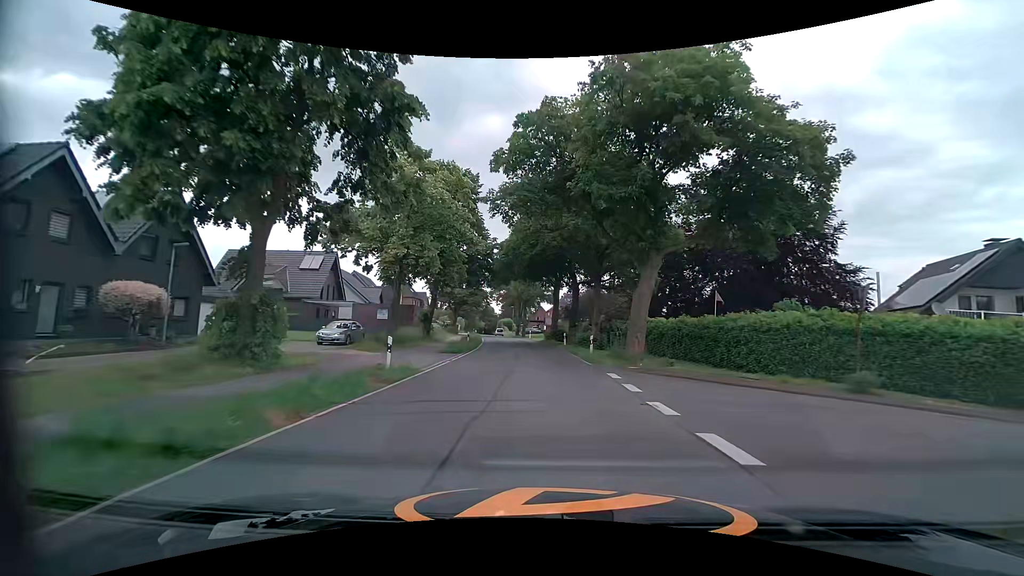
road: tertiary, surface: asphalt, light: Day
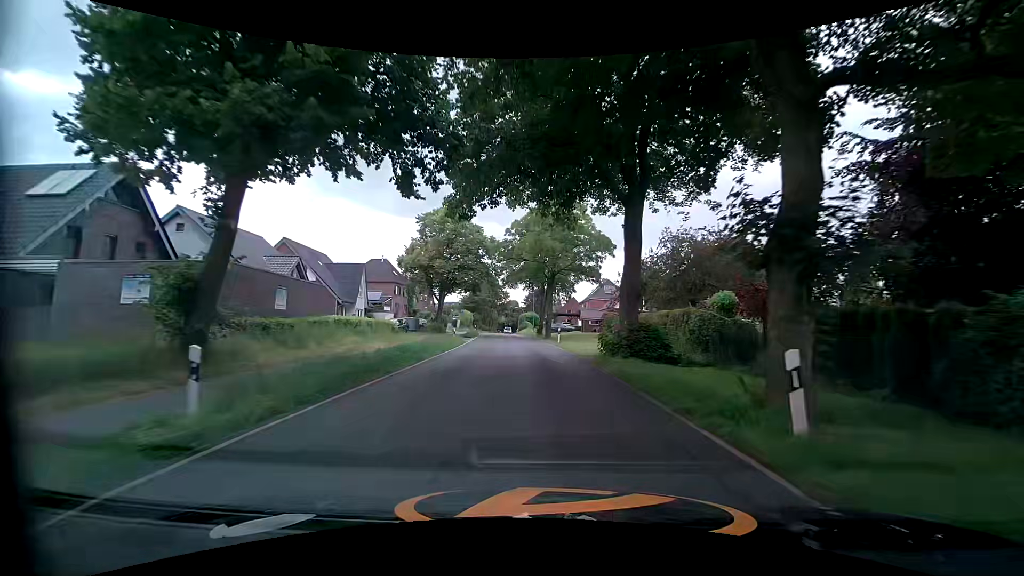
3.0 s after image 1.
(-0.8, +33.2) m; -4°
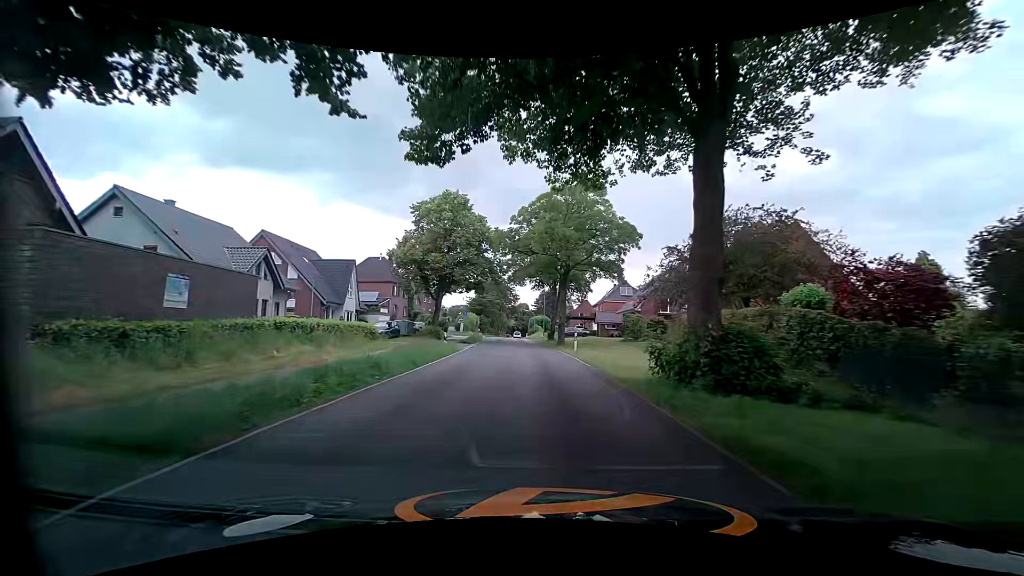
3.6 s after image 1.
(-0.1, +7.0) m; -1°
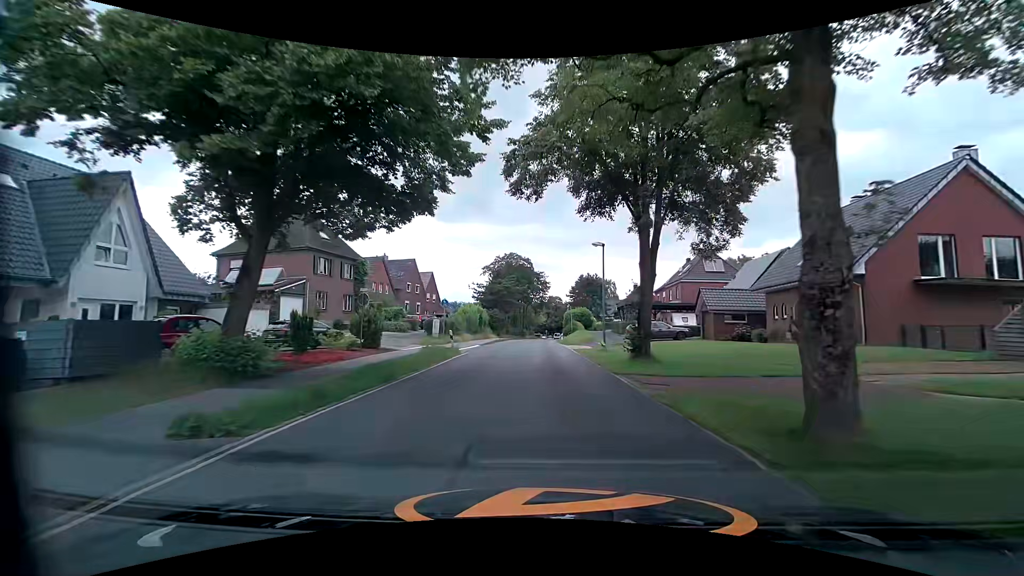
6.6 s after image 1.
(-1.3, +35.2) m; -4°
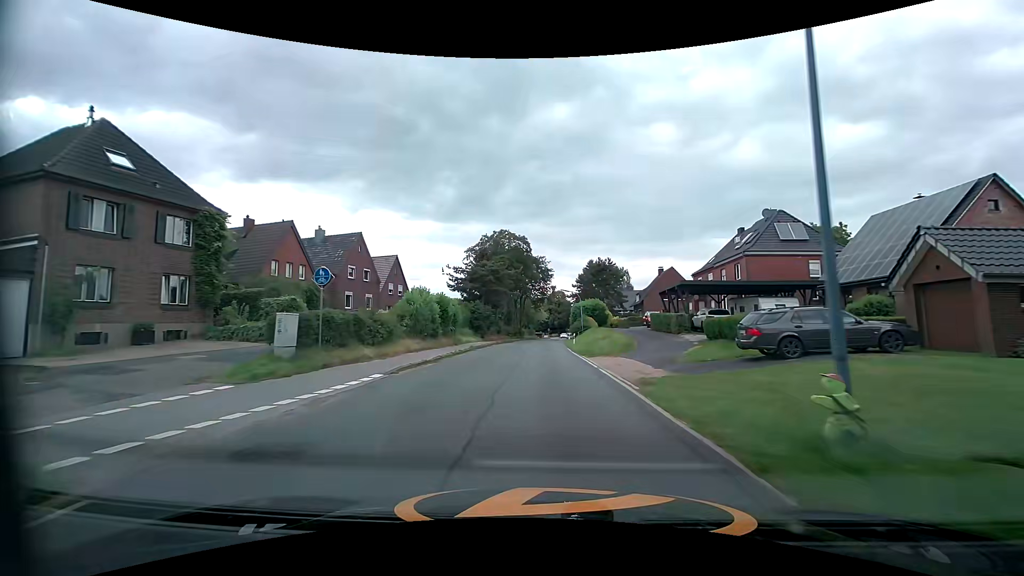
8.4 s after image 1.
(0.0, +21.6) m; 0°
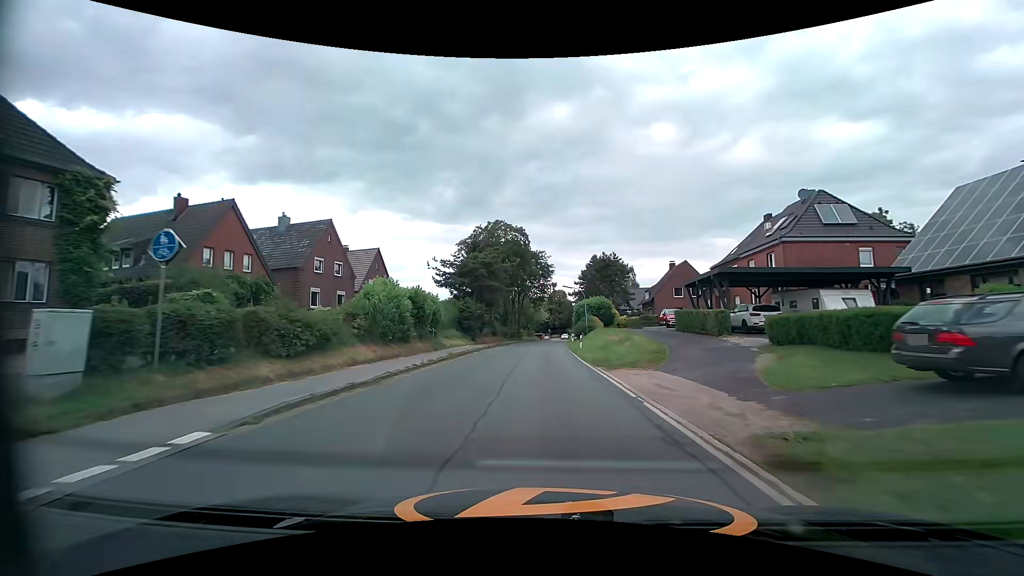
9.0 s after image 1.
(0.0, +7.3) m; +1°
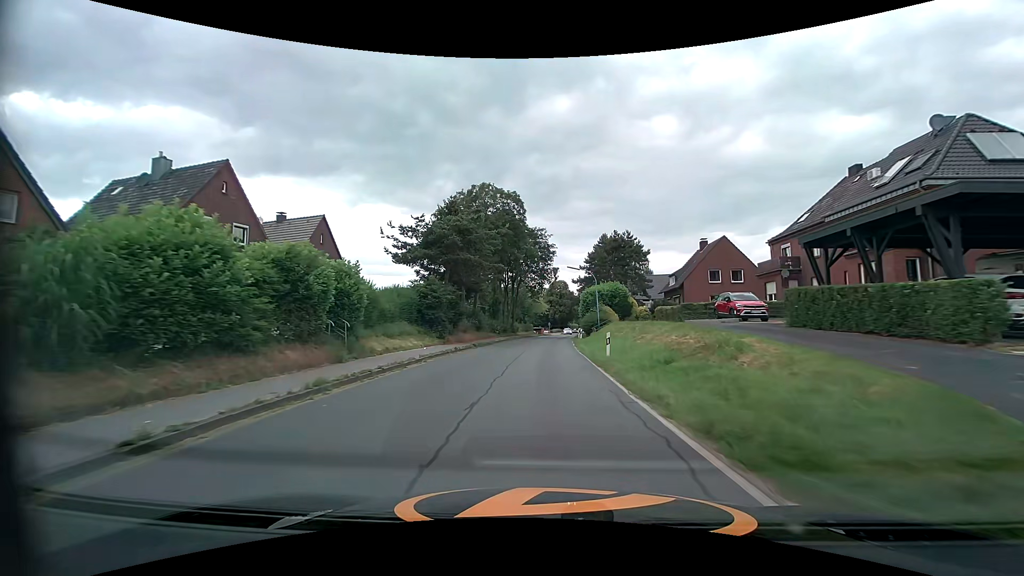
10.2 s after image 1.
(-0.1, +14.6) m; 0°
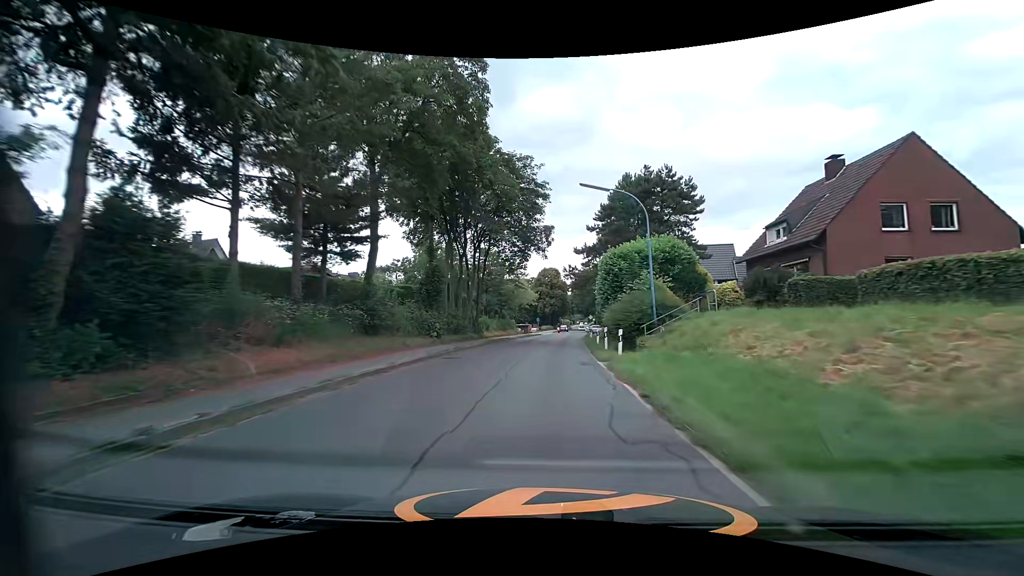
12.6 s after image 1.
(+0.2, +28.8) m; +1°
(0, +10) (0, +20) (+1, +30) (+1, +40) (+2, +50) (+3, +60) (+3, +70) (+4, +80) (+5, +90) (+6, +100) m
